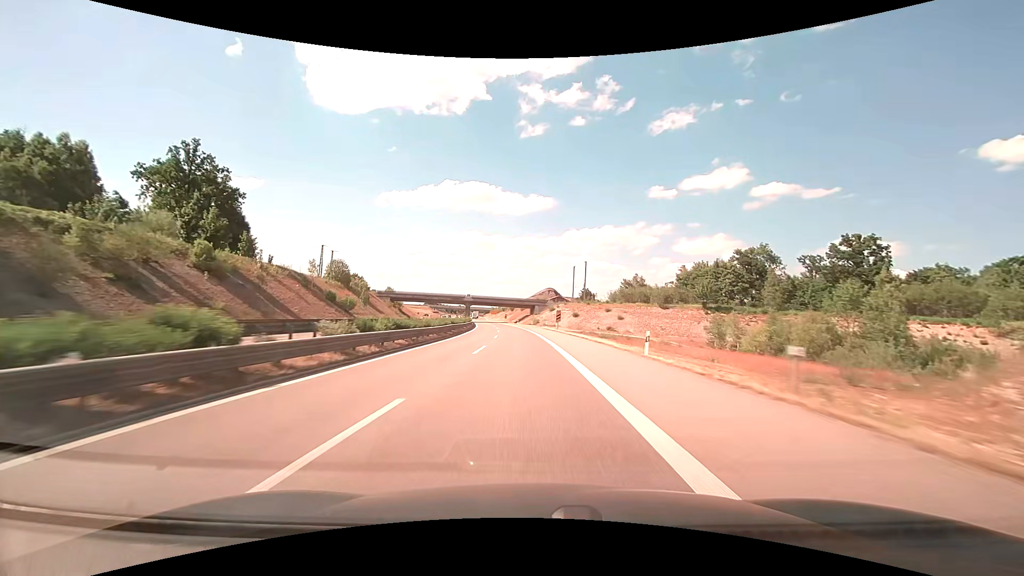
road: trunk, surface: asphalt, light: Day
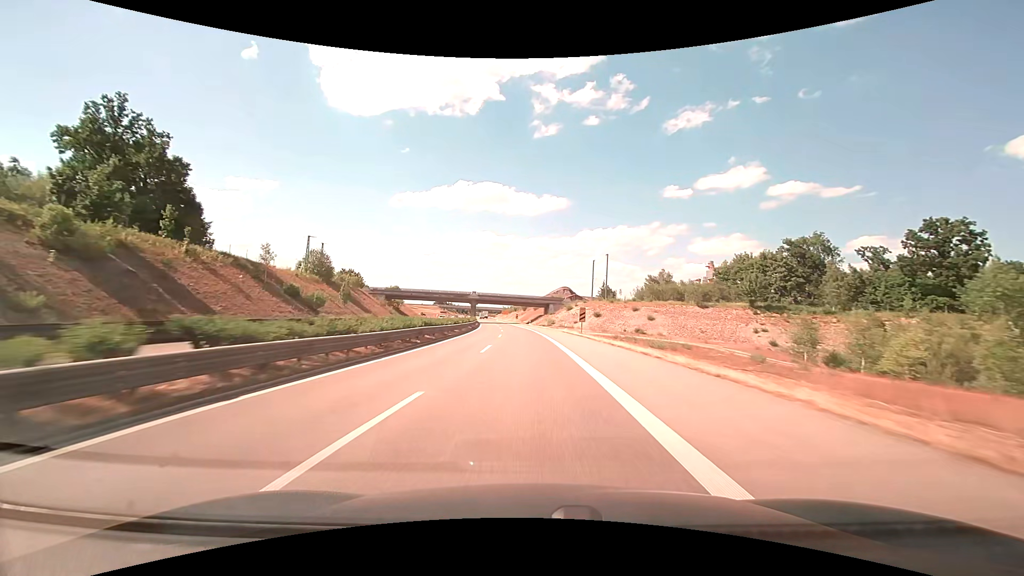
(-0.2, +17.4) m; -2°
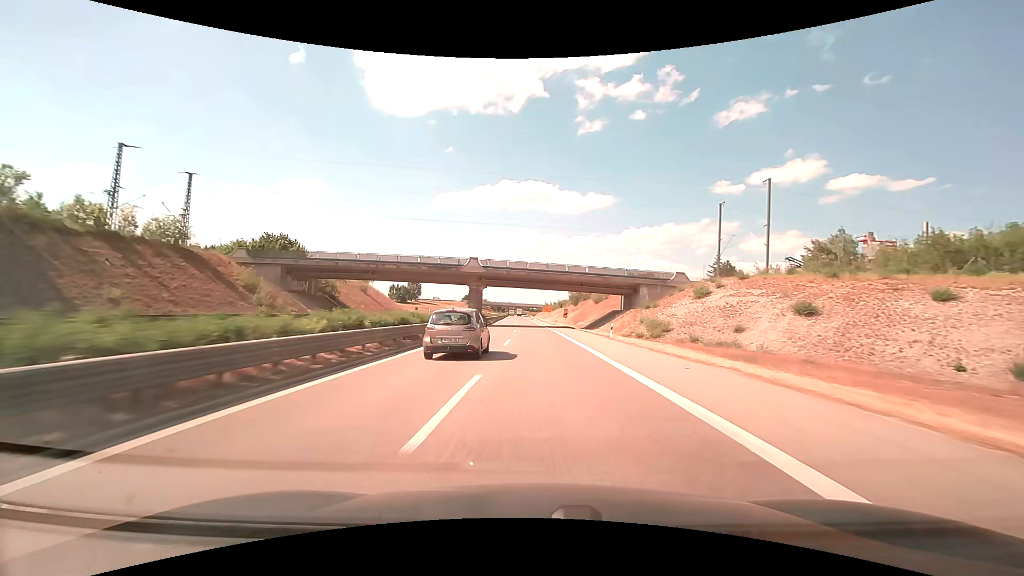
(-3.3, +69.5) m; -5°
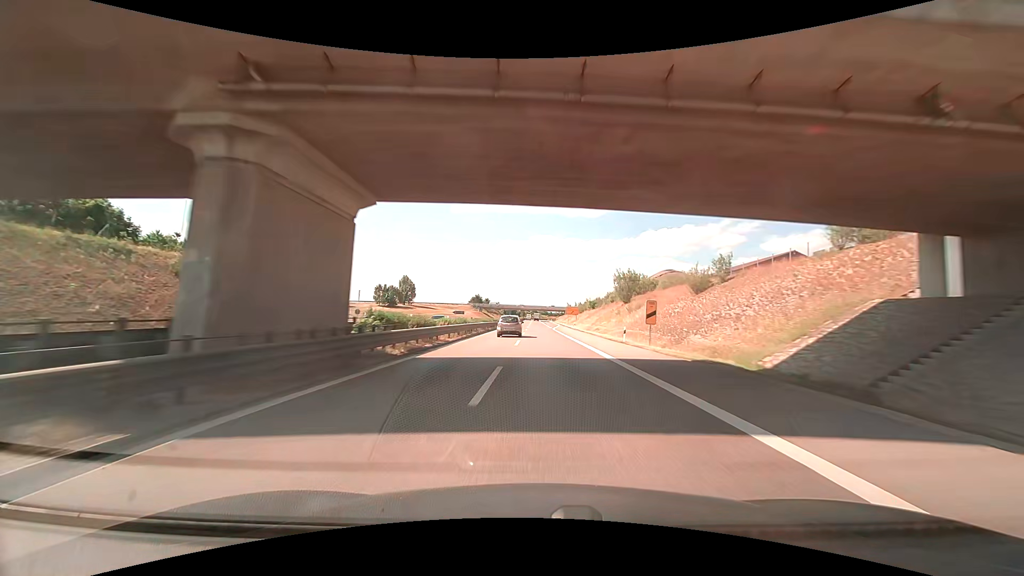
(-1.0, +51.3) m; -2°
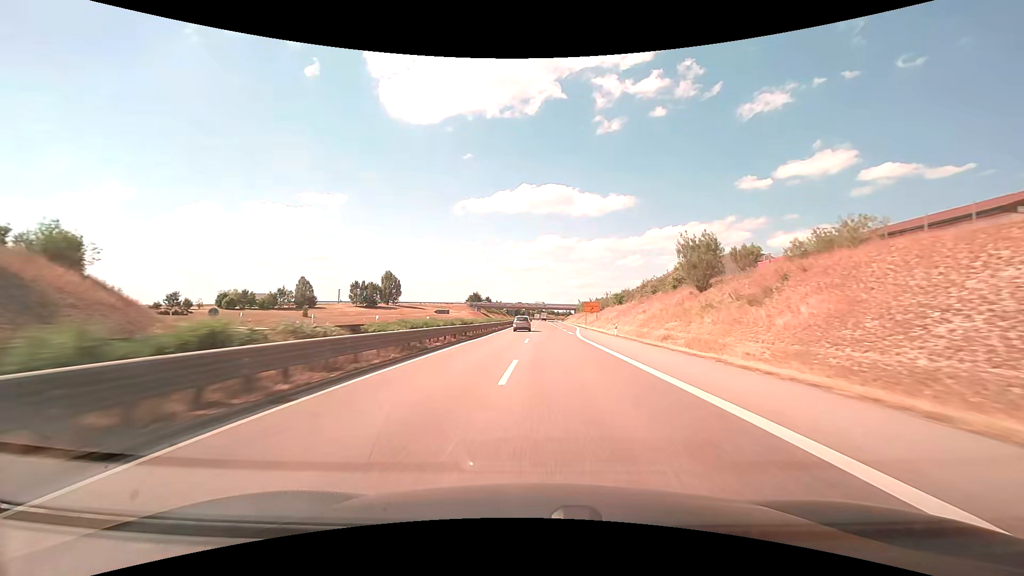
(-0.2, +33.5) m; -1°
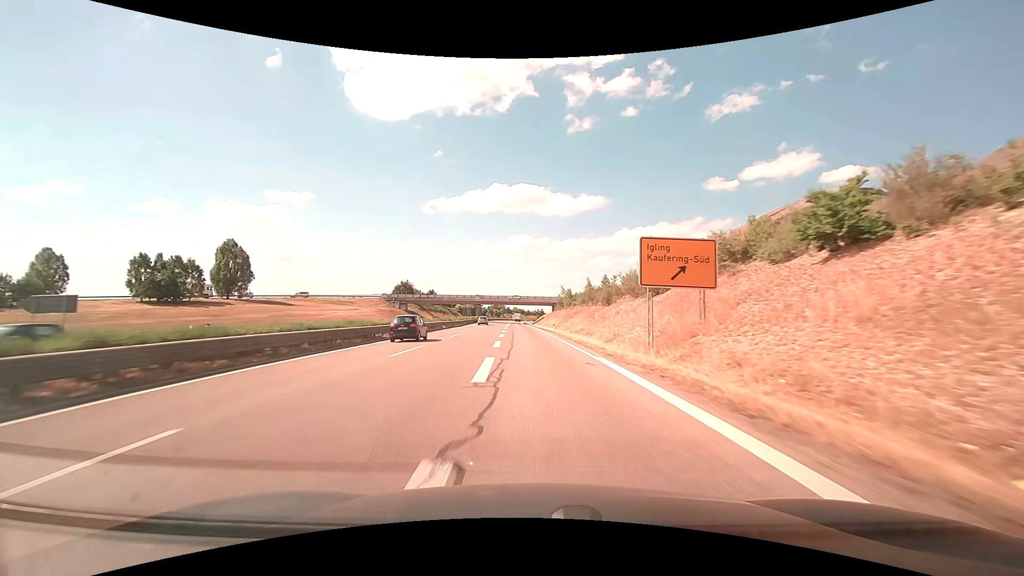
(+4.3, +81.0) m; +3°
(0, +10) (0, +20) (-1, +30) (-1, +40) (-1, +50) (-2, +60) (-2, +70) (-3, +80) (-3, +90) (-4, +100) m
